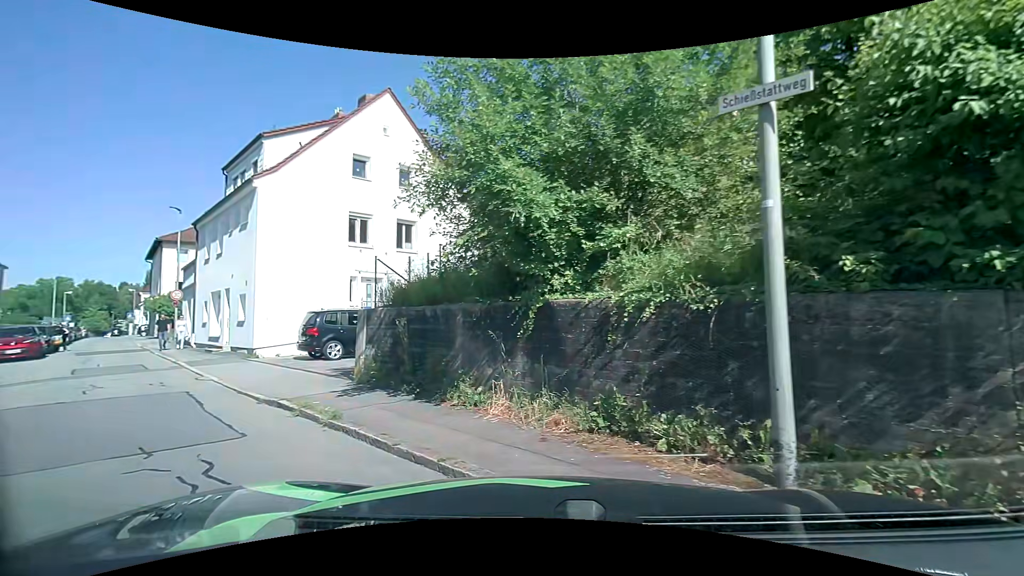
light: Day
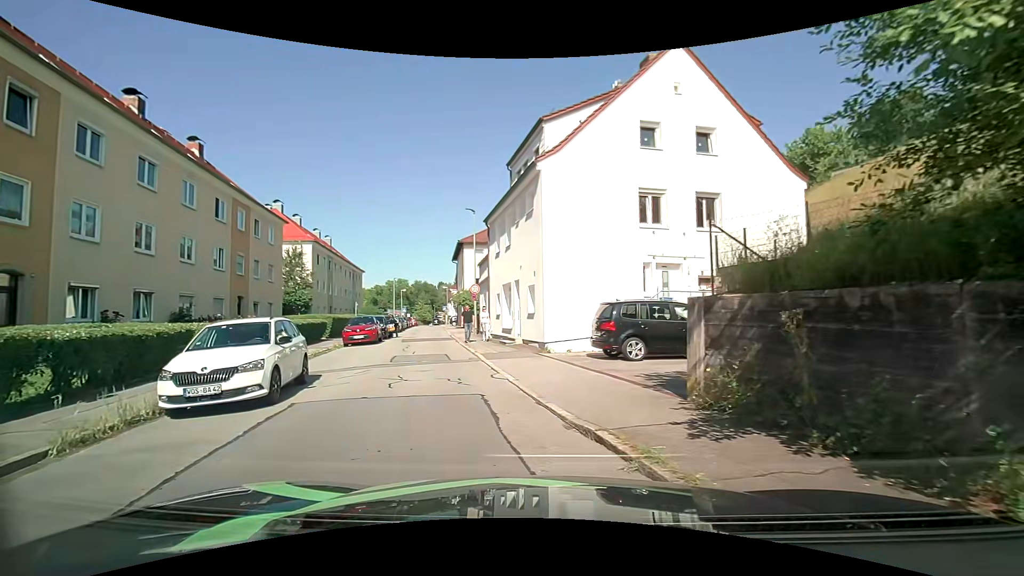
(-1.1, +3.3) m; -31°
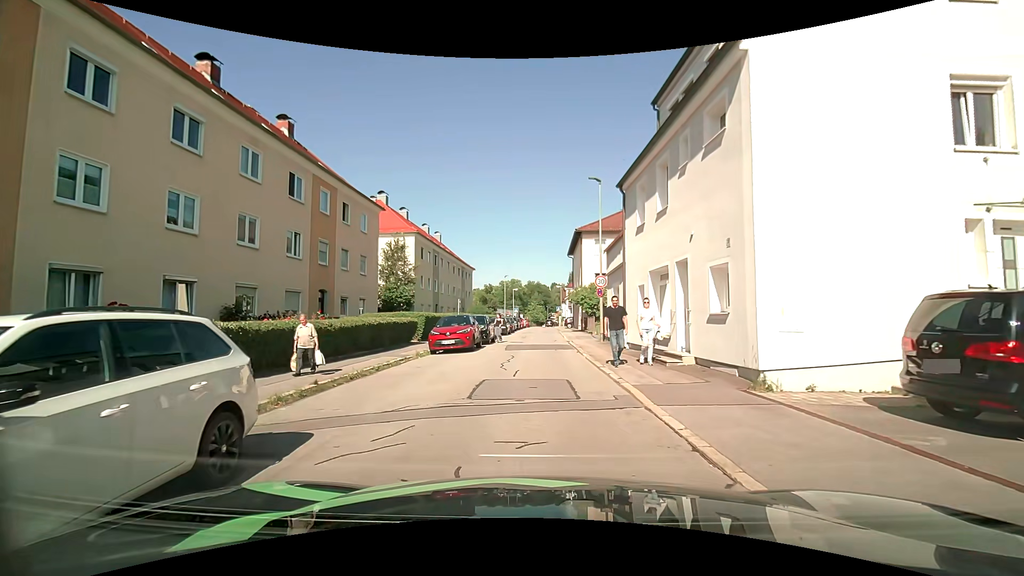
(-1.2, +7.4) m; -13°
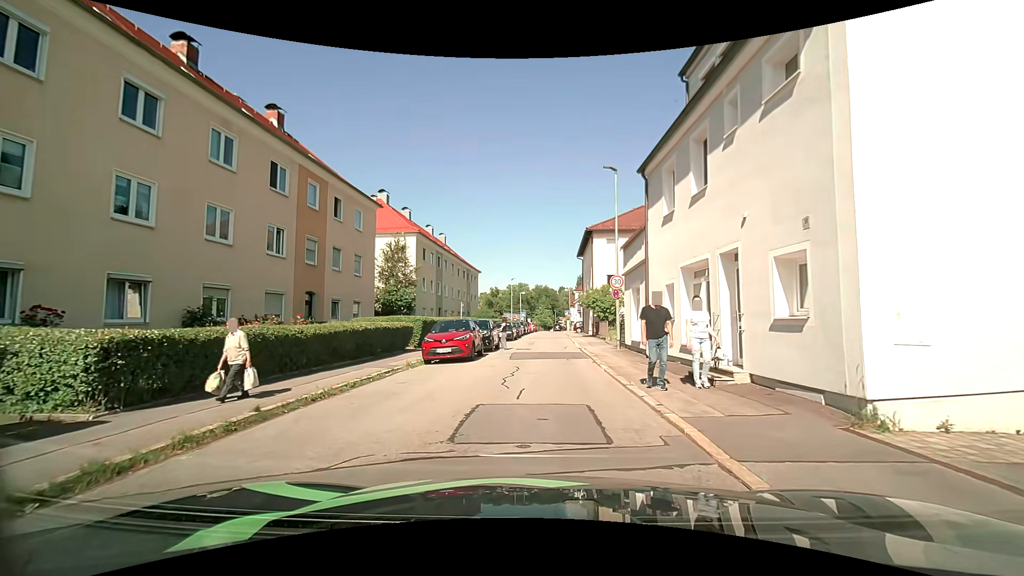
(0.0, +2.6) m; -1°
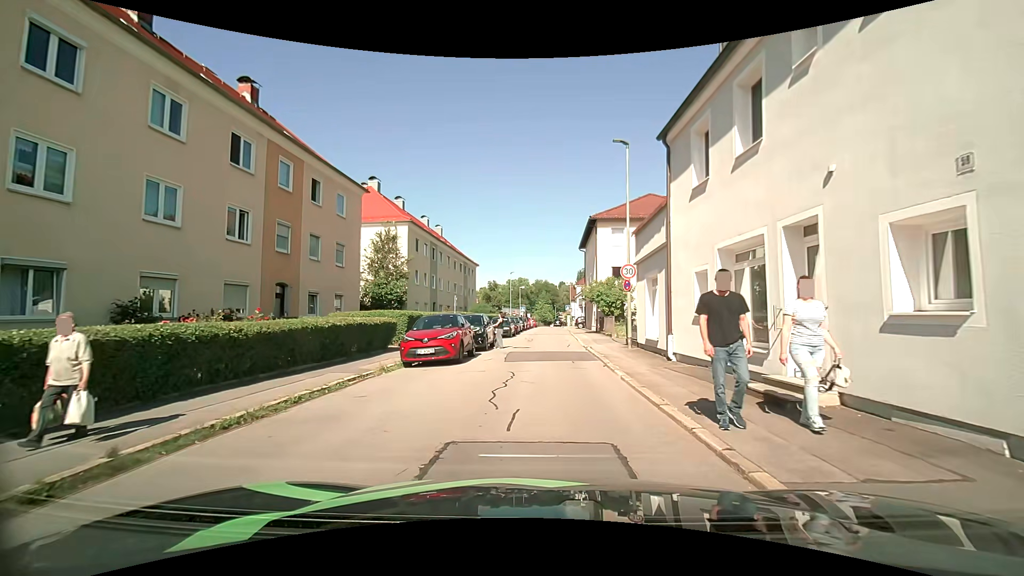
(0.0, +2.7) m; +1°
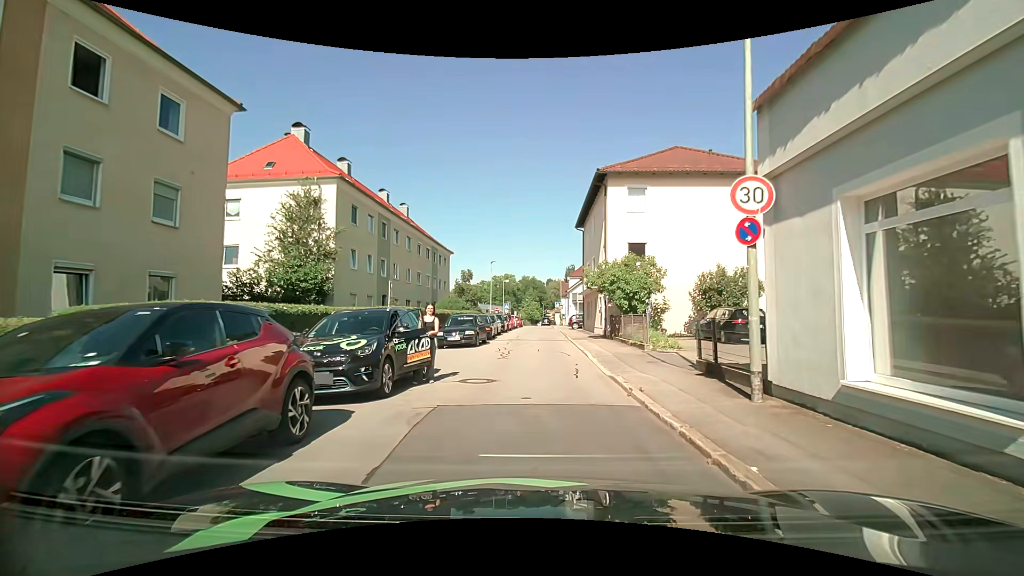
(0.0, +12.1) m; 0°
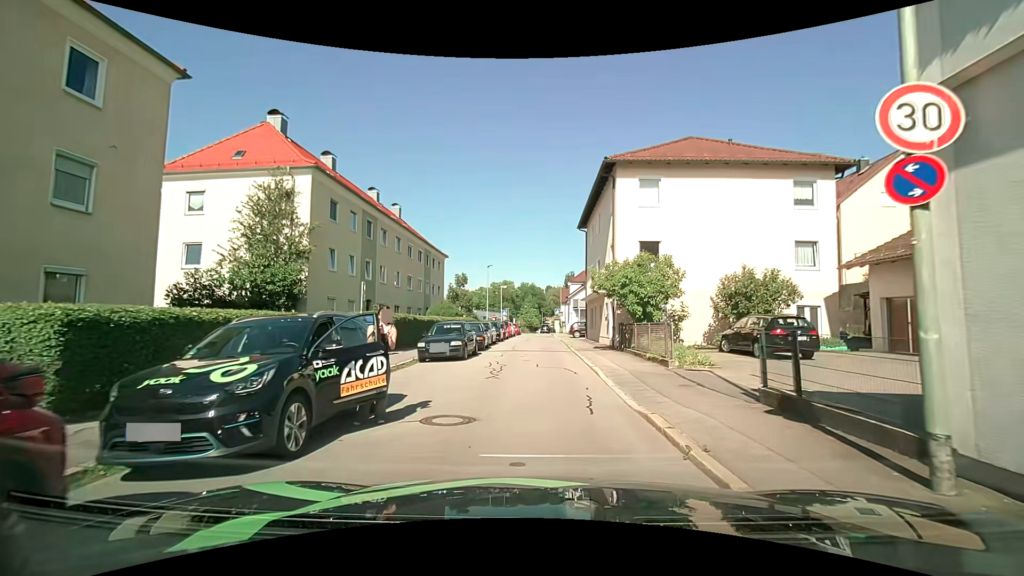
(0.0, +3.2) m; +1°
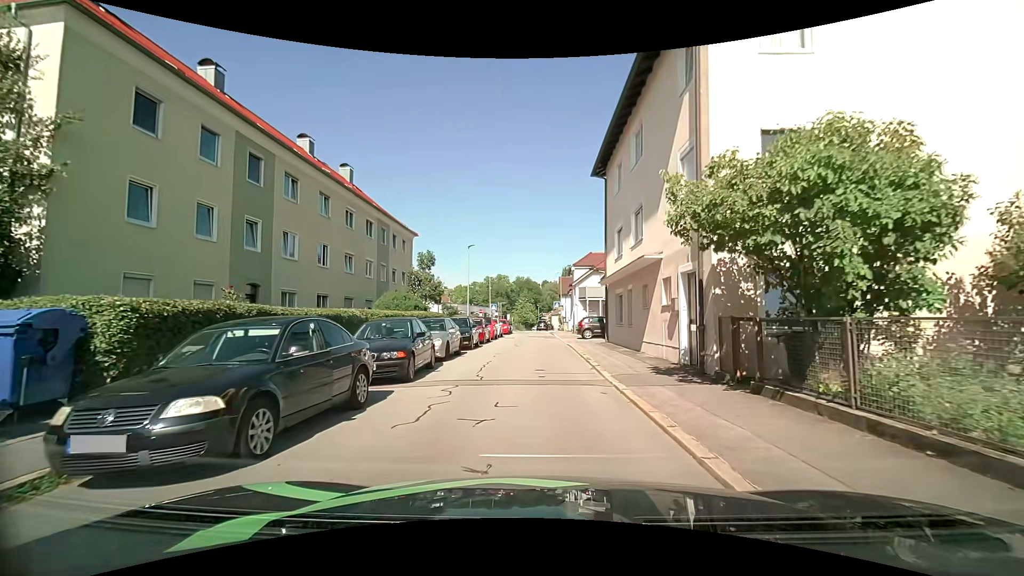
(0.0, +13.3) m; +1°
(0, +10) (0, +20) (-1, +30) (-1, +40) (-1, +50) (-1, +60) (-1, +70) (-3, +80) (-3, +90) (-3, +100) m
